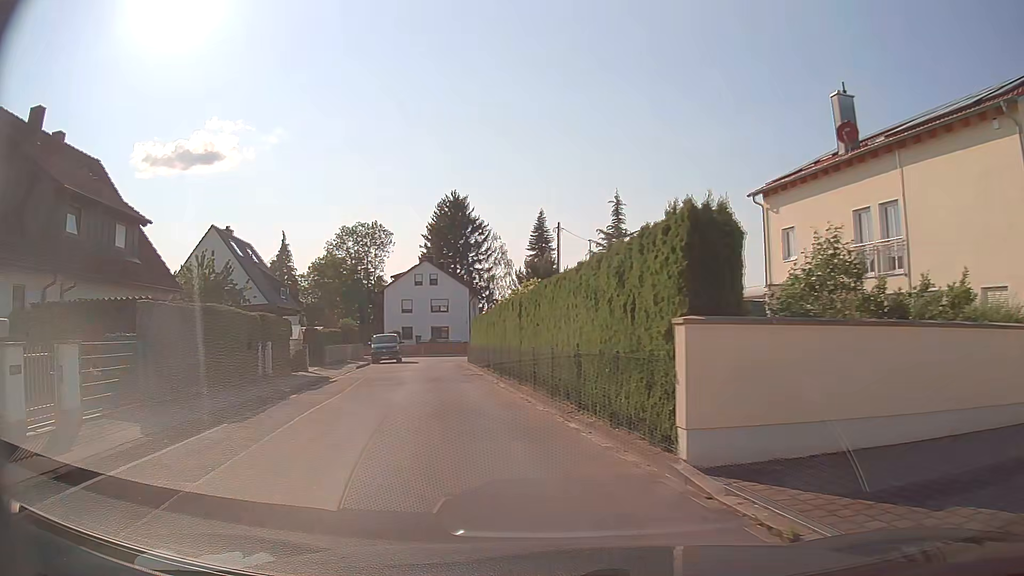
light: Day
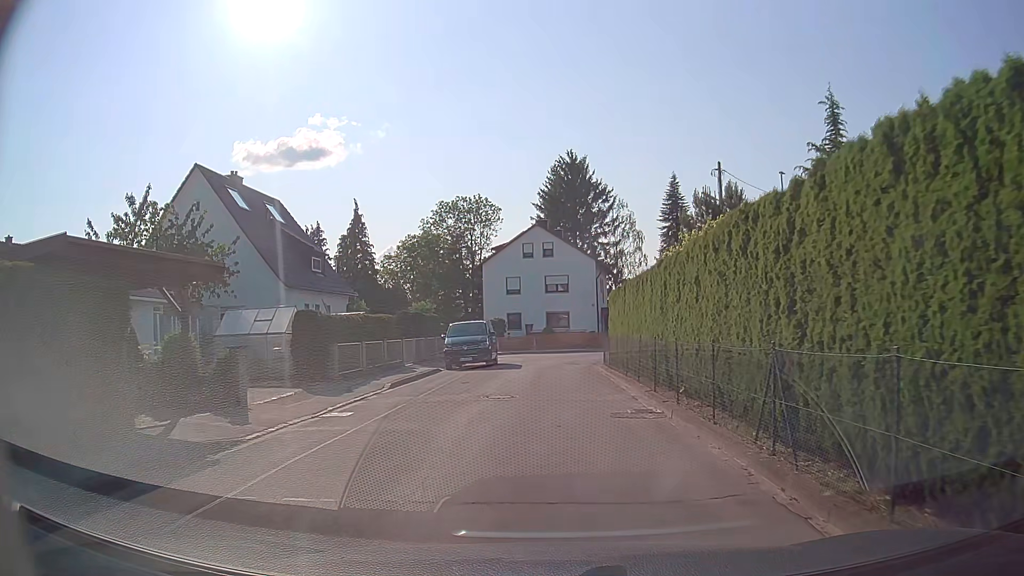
(-2.4, +17.4) m; -11°
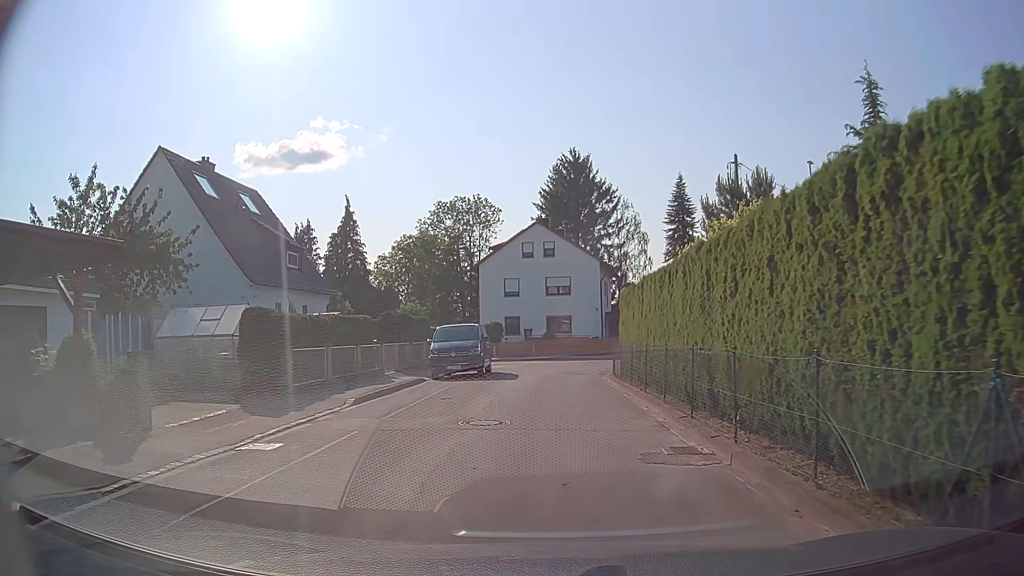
(0.0, +3.5) m; 0°
